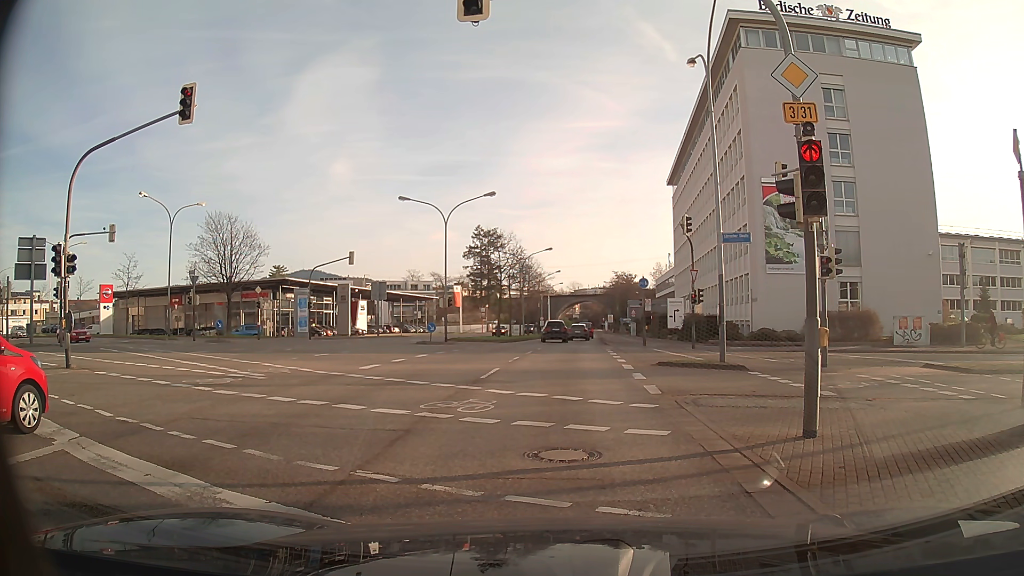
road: primary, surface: asphalt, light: Day
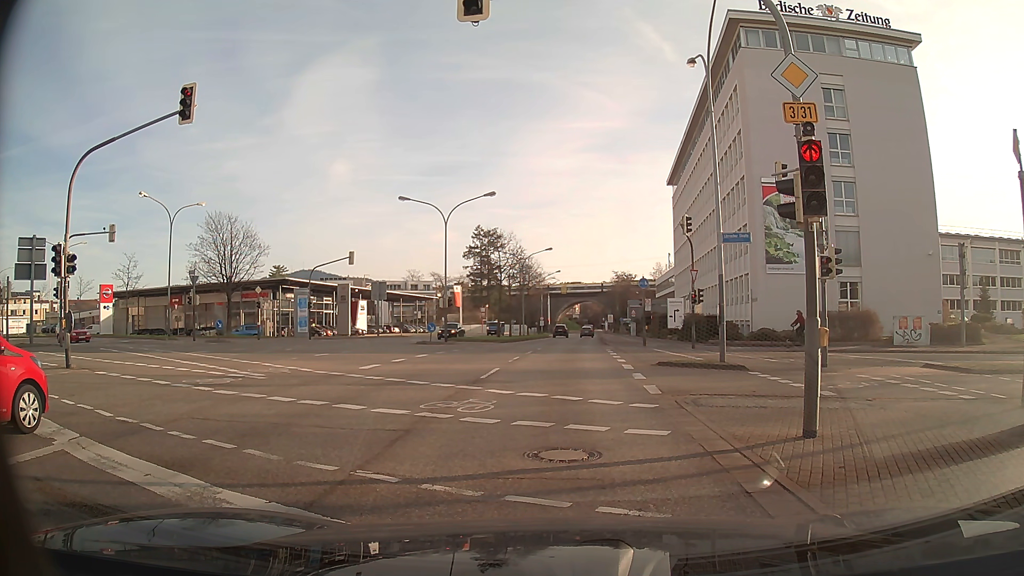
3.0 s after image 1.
(0.0, 0.0) m; 0°
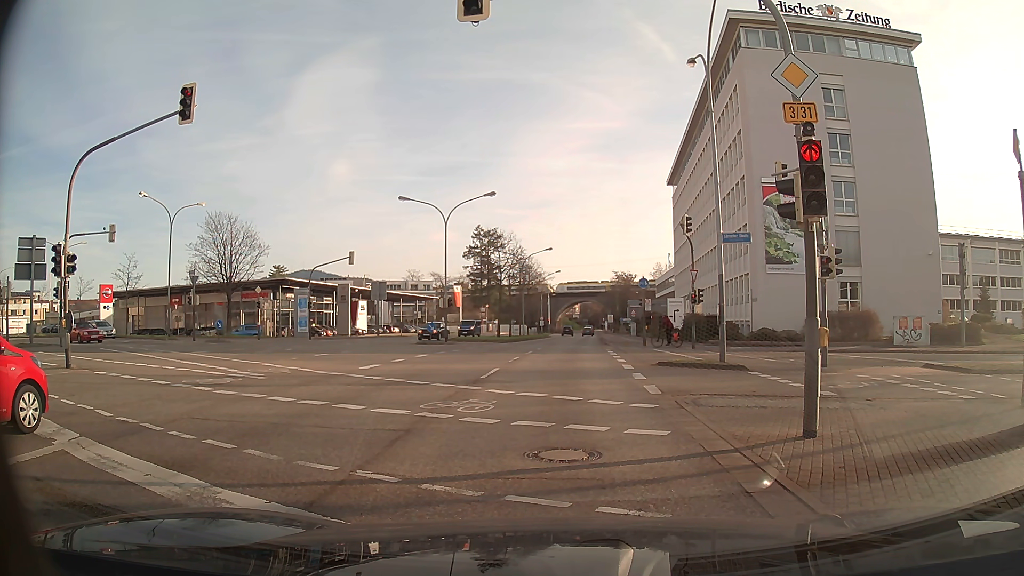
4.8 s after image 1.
(0.0, 0.0) m; 0°
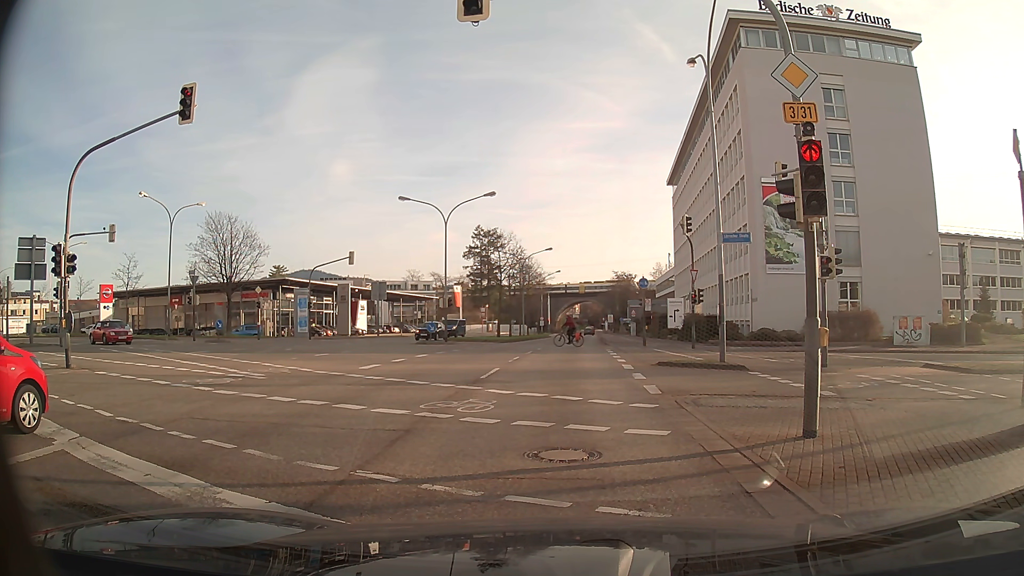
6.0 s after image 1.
(0.0, 0.0) m; 0°
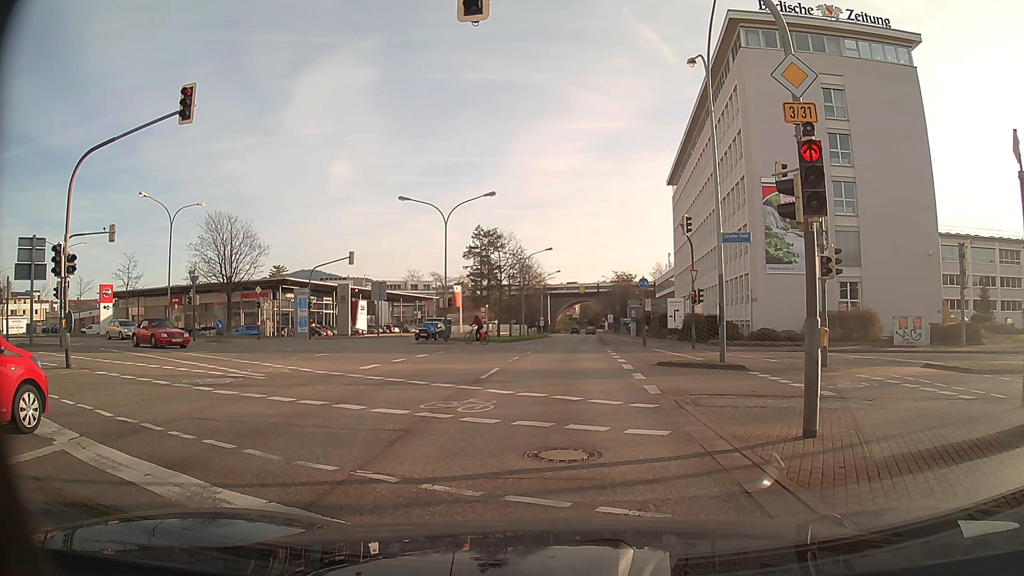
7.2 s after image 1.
(0.0, 0.0) m; 0°
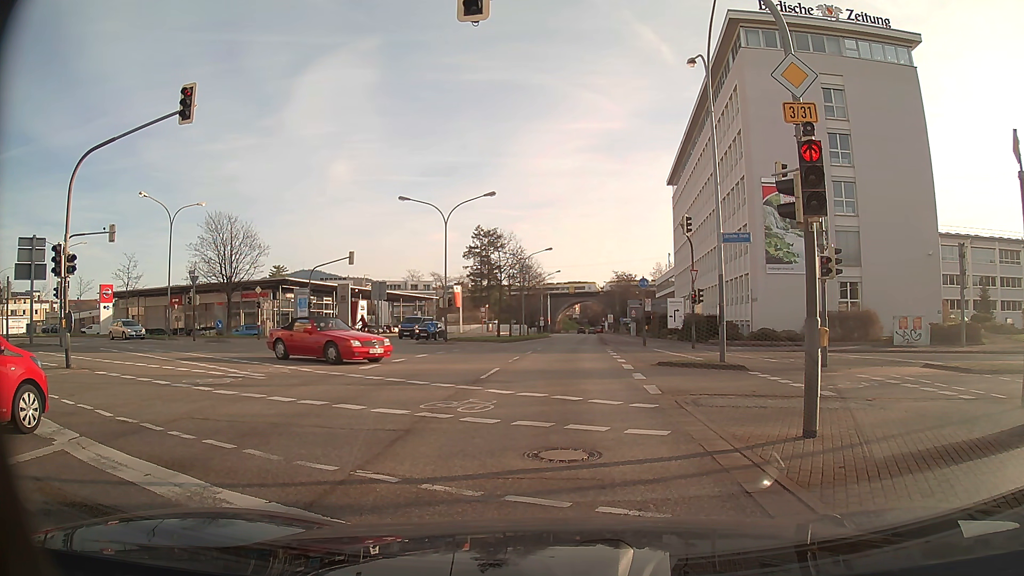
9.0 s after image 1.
(0.0, 0.0) m; 0°
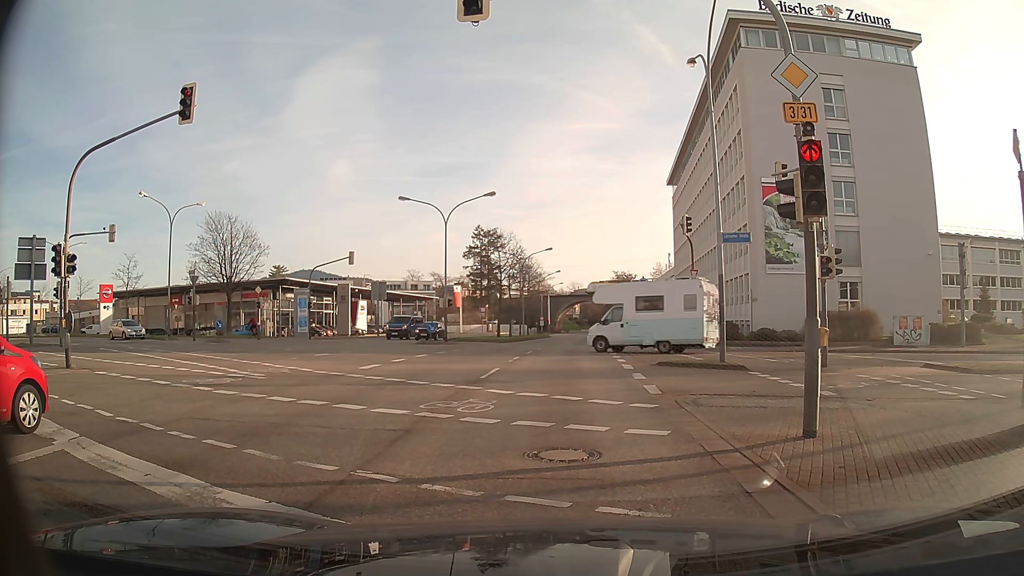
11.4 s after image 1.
(0.0, 0.0) m; 0°
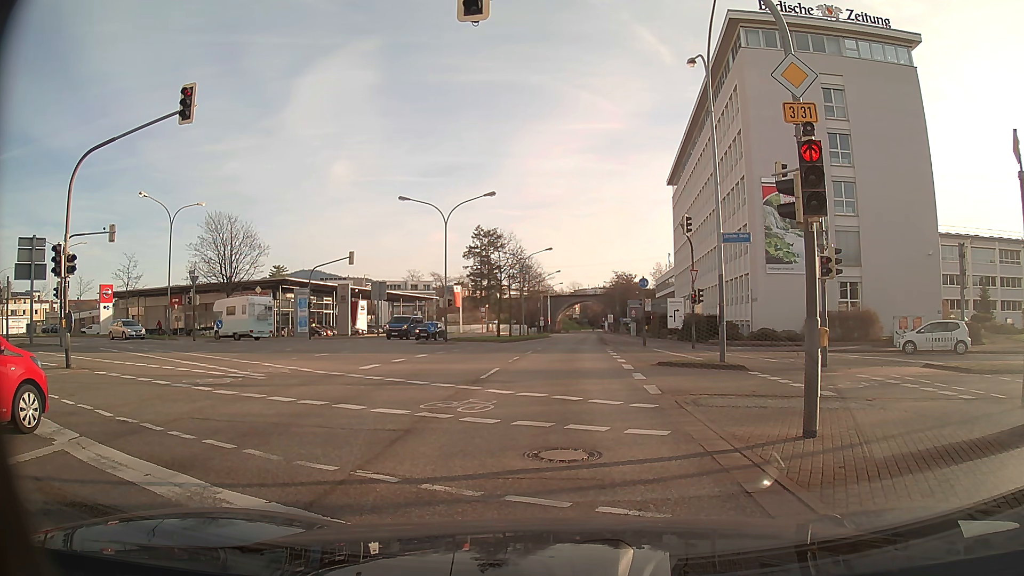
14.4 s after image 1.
(0.0, 0.0) m; 0°
(0, +10) (0, +20) (+1, +30) (+1, +40) (+2, +50) (+2, +60) (+3, +70) (+4, +80) (+4, +90) (+5, +100) m
